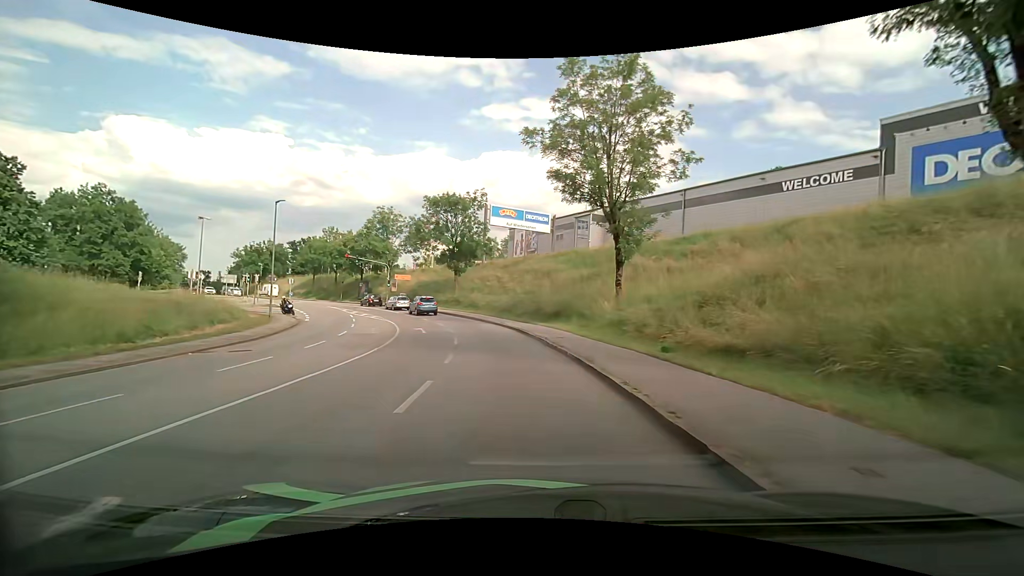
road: tertiary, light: Day
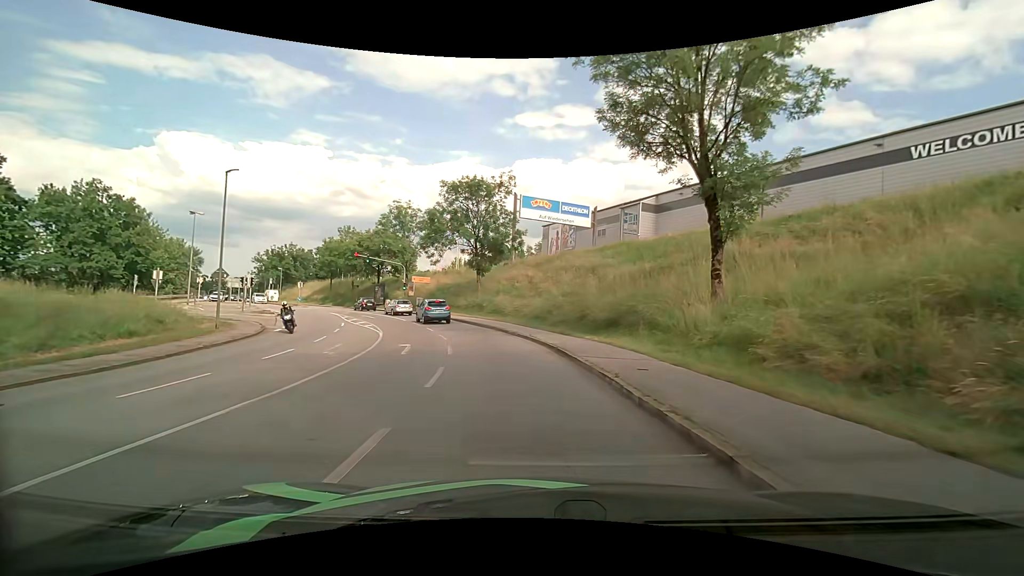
(-0.4, +9.8) m; -5°
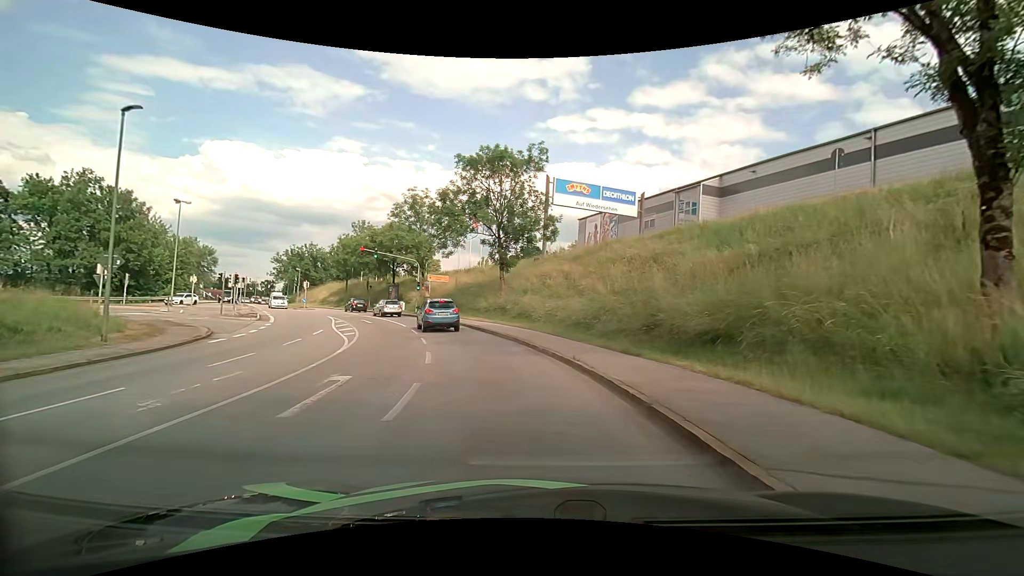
(-0.2, +8.8) m; -3°
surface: asphalt
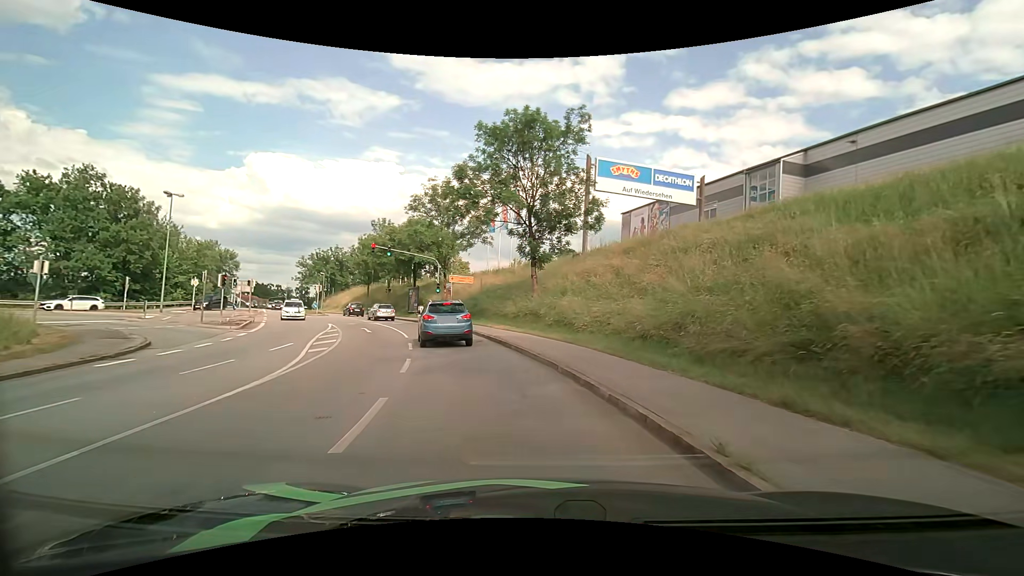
(-0.3, +7.3) m; -4°
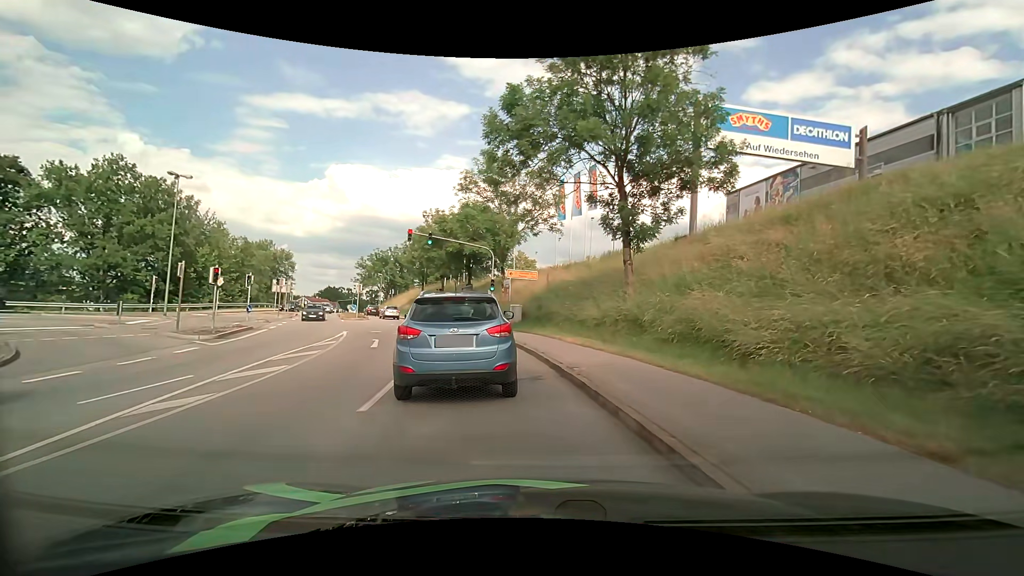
(-0.7, +10.0) m; -9°
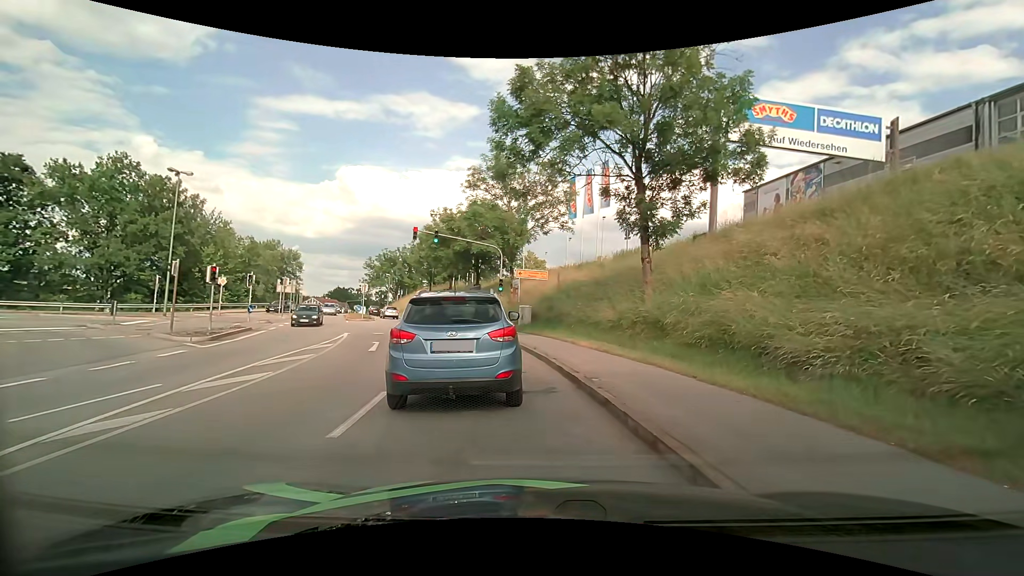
(0.0, +1.2) m; -1°
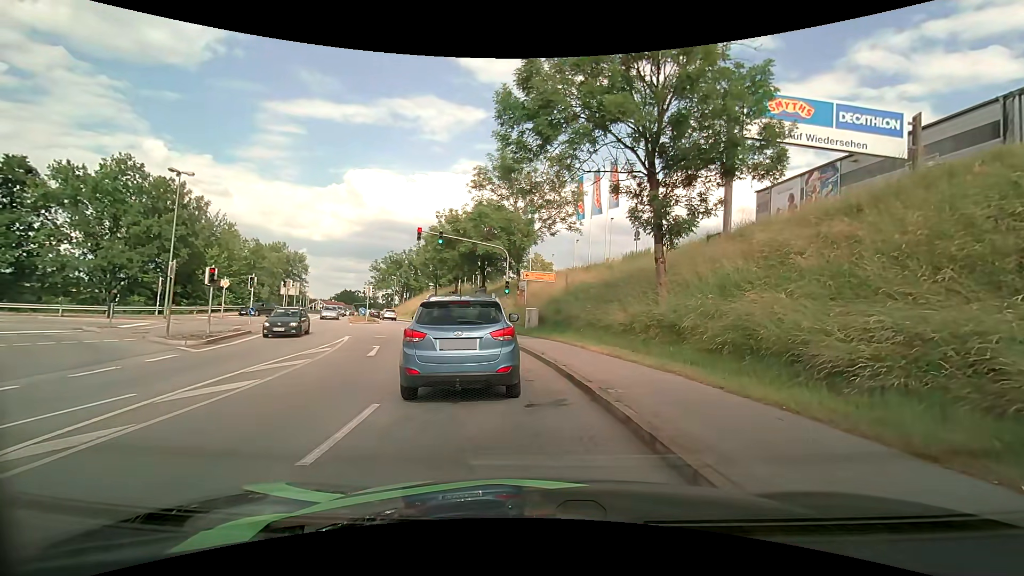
(0.0, +0.9) m; -1°
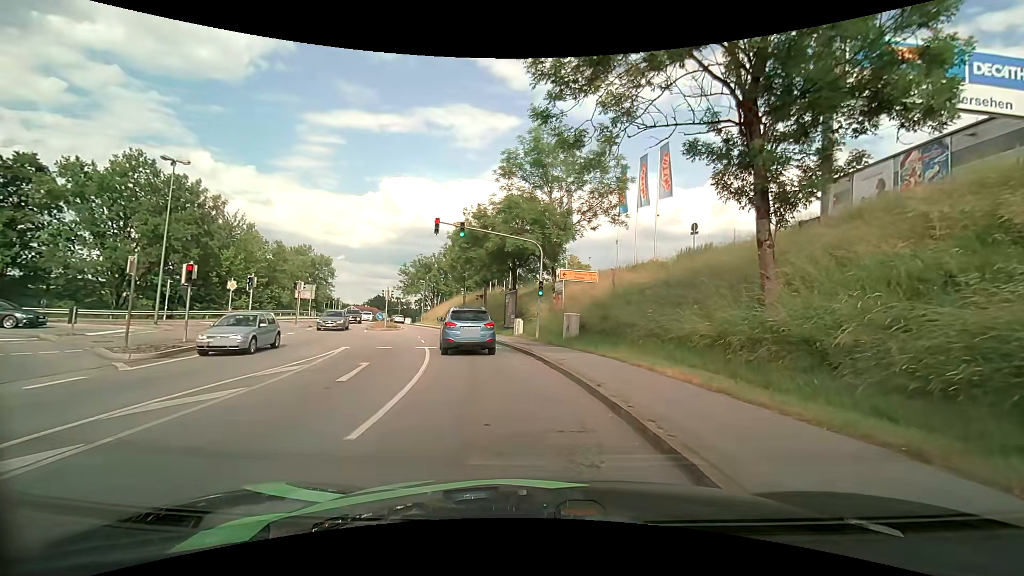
(-0.1, +5.5) m; -3°
(-1, +10) (-2, +20) (-4, +30) (-7, +39) (-10, +49) (-13, +58) (-16, +68) (-20, +77) (-23, +87) (-26, +96) m
